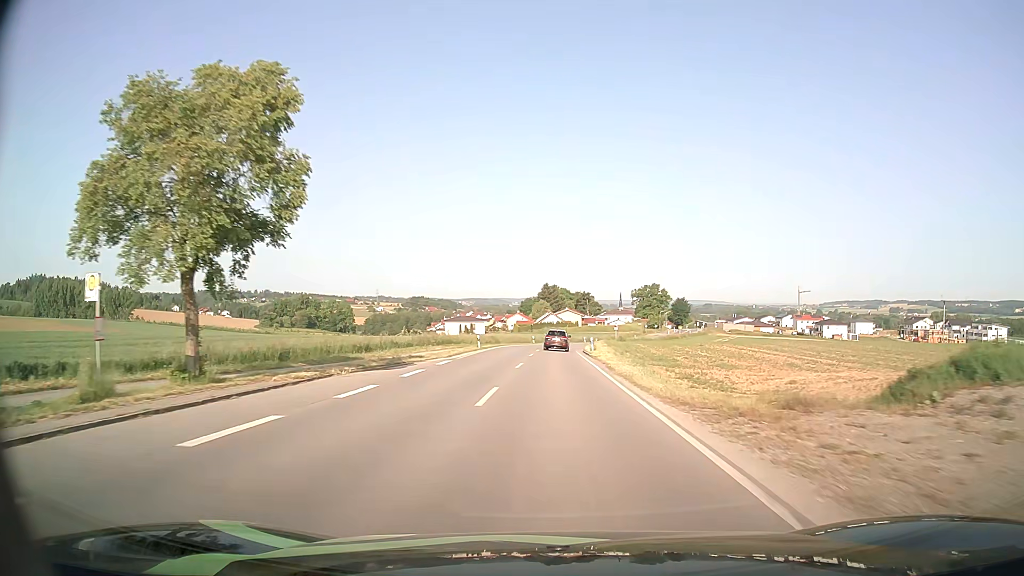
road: secondary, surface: asphalt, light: Day
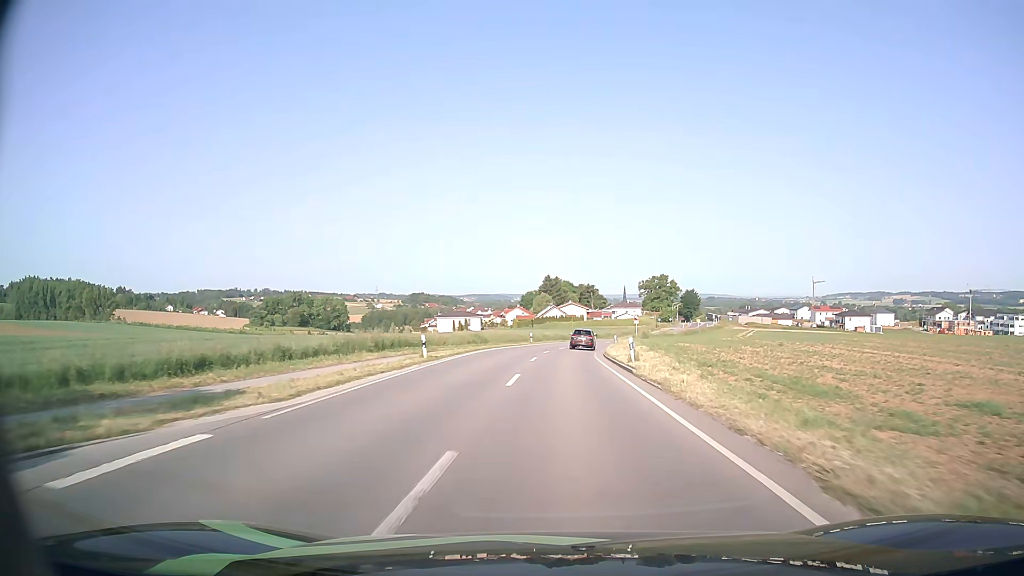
(0.0, +20.7) m; 0°
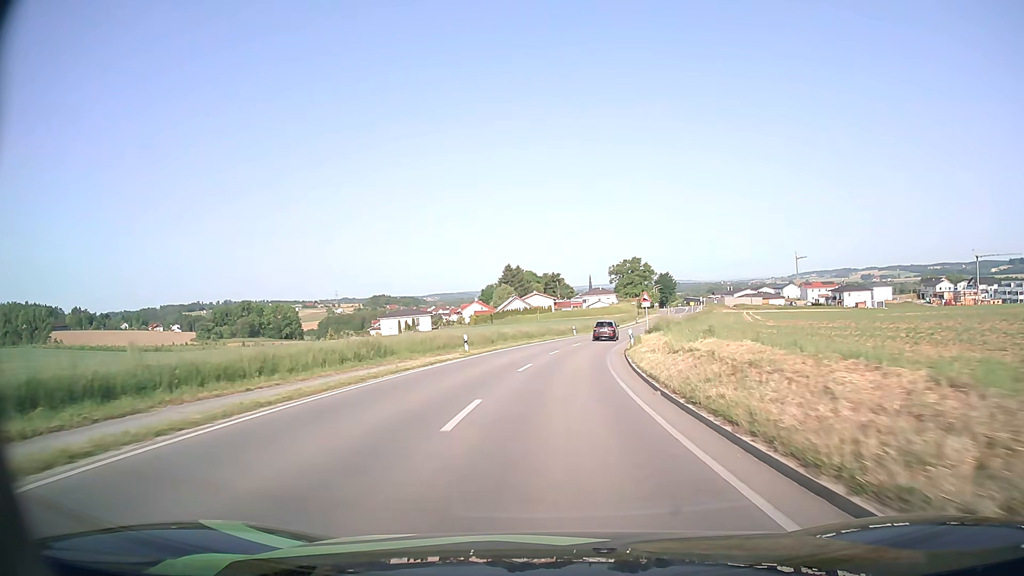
(+0.3, +30.6) m; +2°
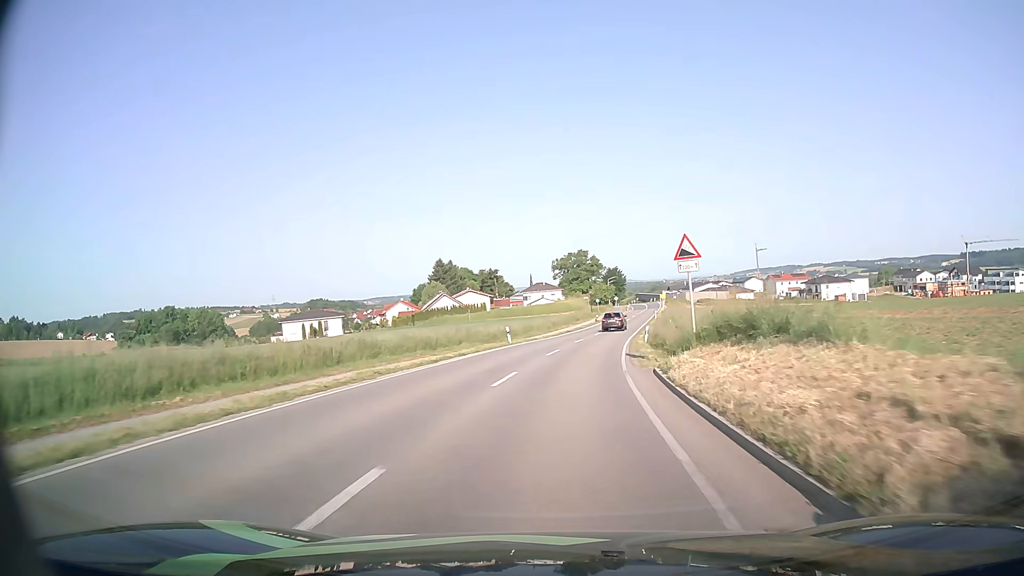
(+1.4, +30.2) m; +5°
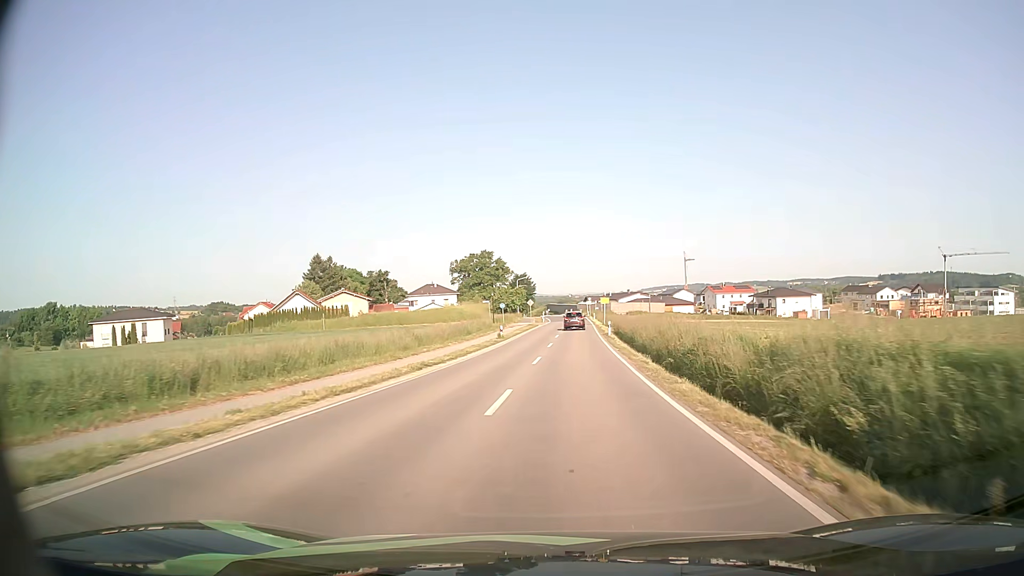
(+2.5, +39.7) m; +8°
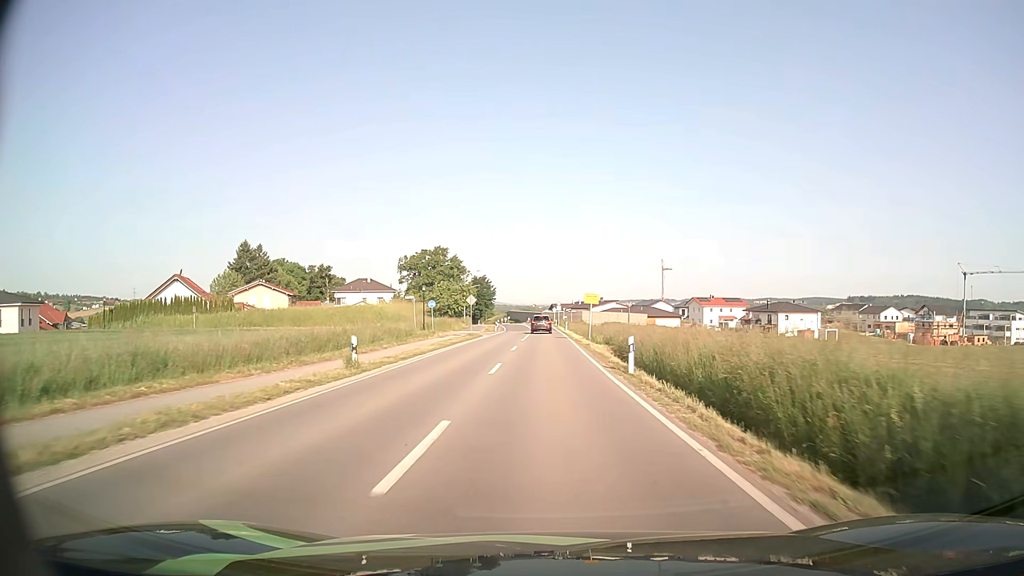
(+1.0, +28.9) m; +3°
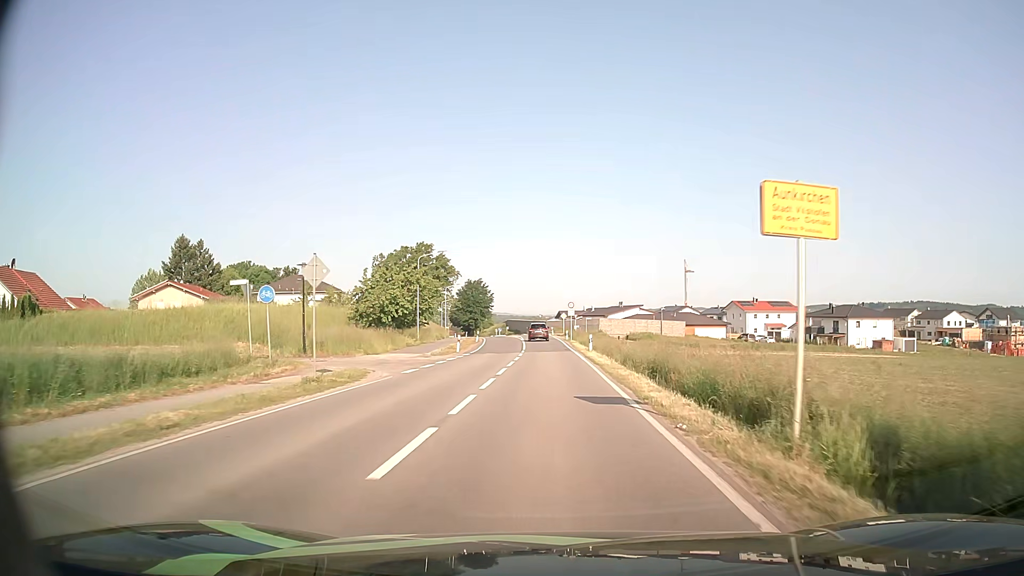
(+0.1, +35.2) m; -1°
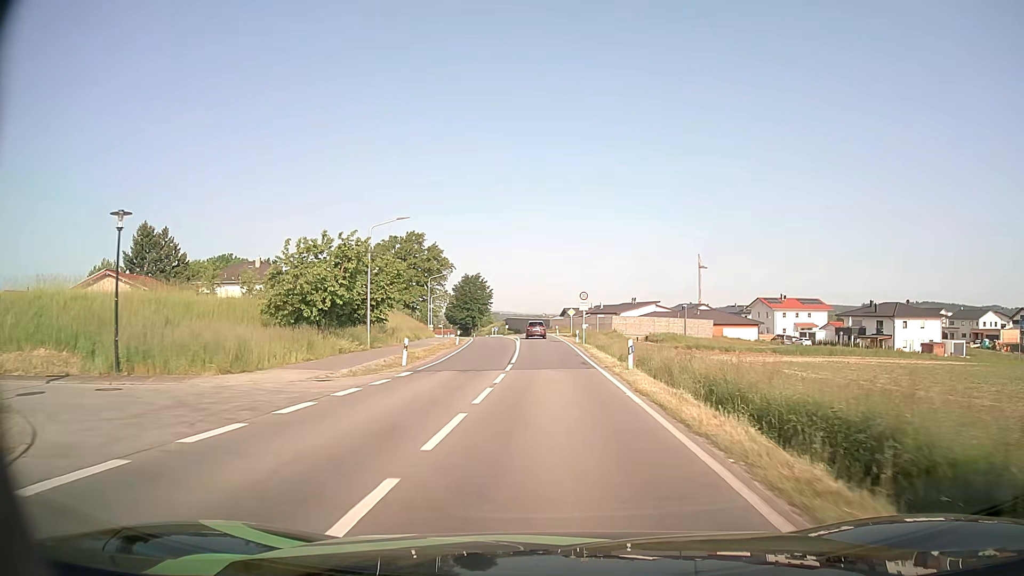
(0.0, +16.5) m; 0°
(0, +10) (0, +20) (0, +30) (0, +40) (-1, +50) (-1, +60) (-1, +70) (-2, +80) (-3, +90) (-4, +100) m
